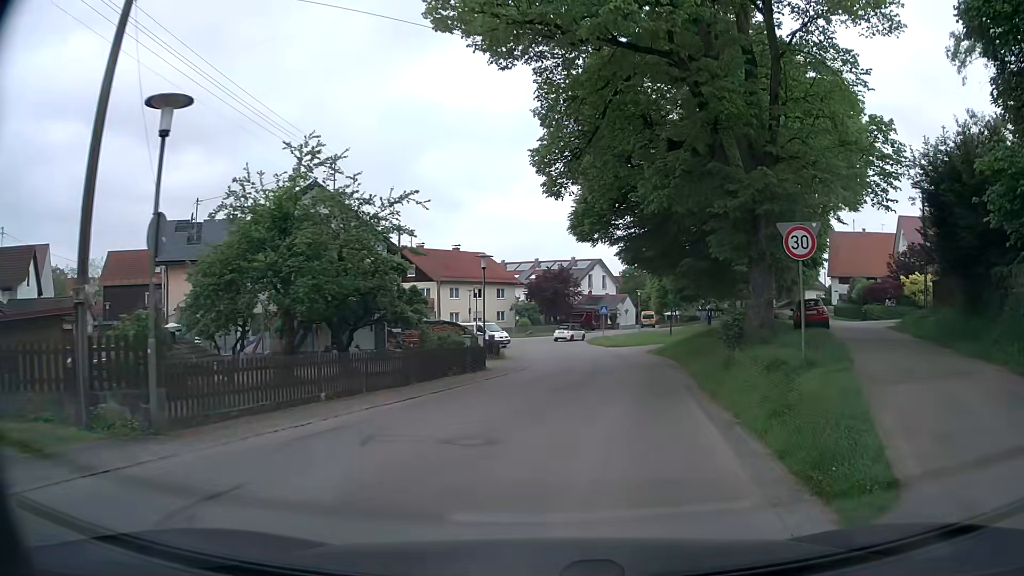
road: residential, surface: asphalt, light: Day
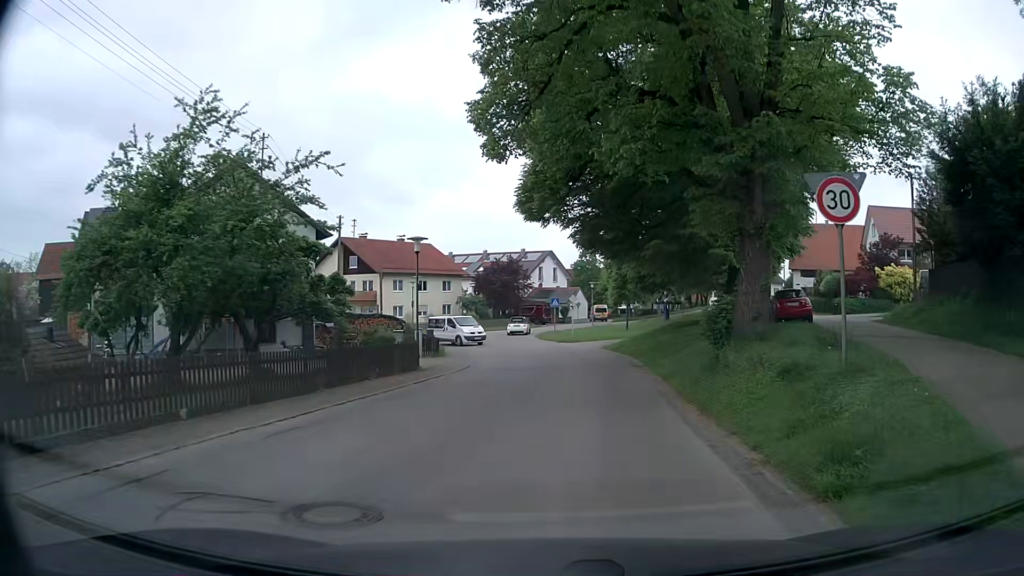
(+0.1, +3.7) m; +5°
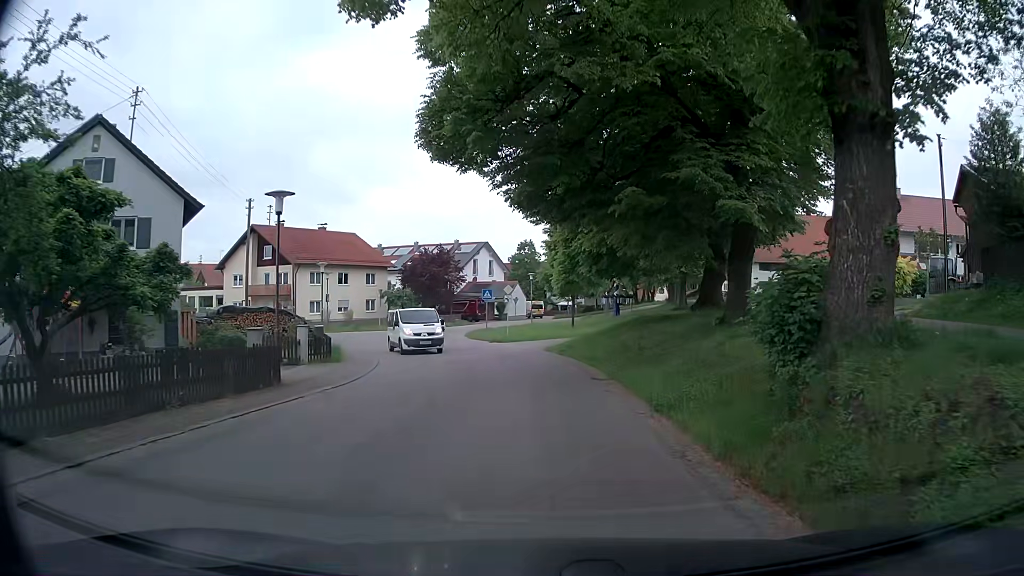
(+0.2, +7.7) m; +4°
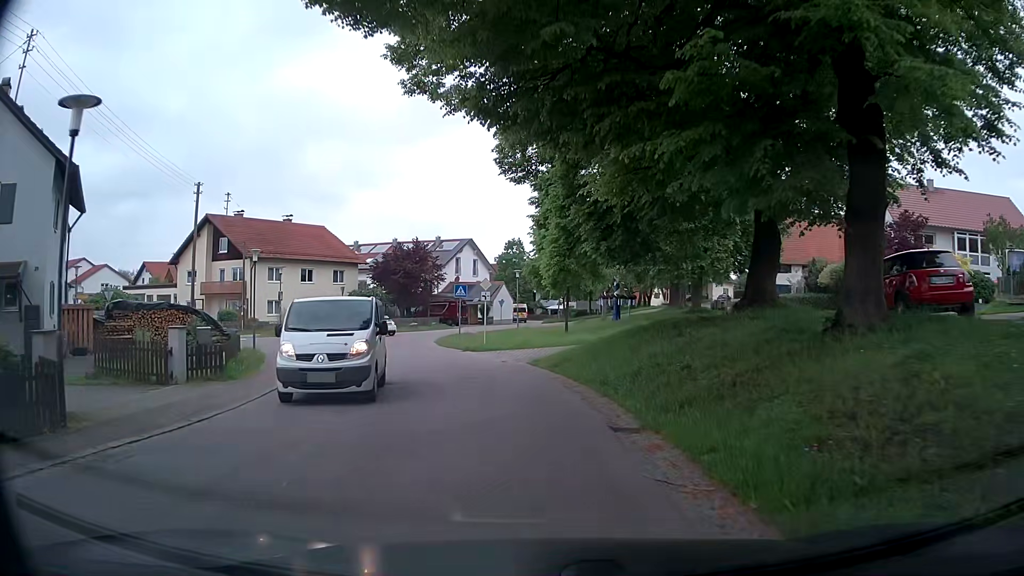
(+0.3, +7.7) m; +2°
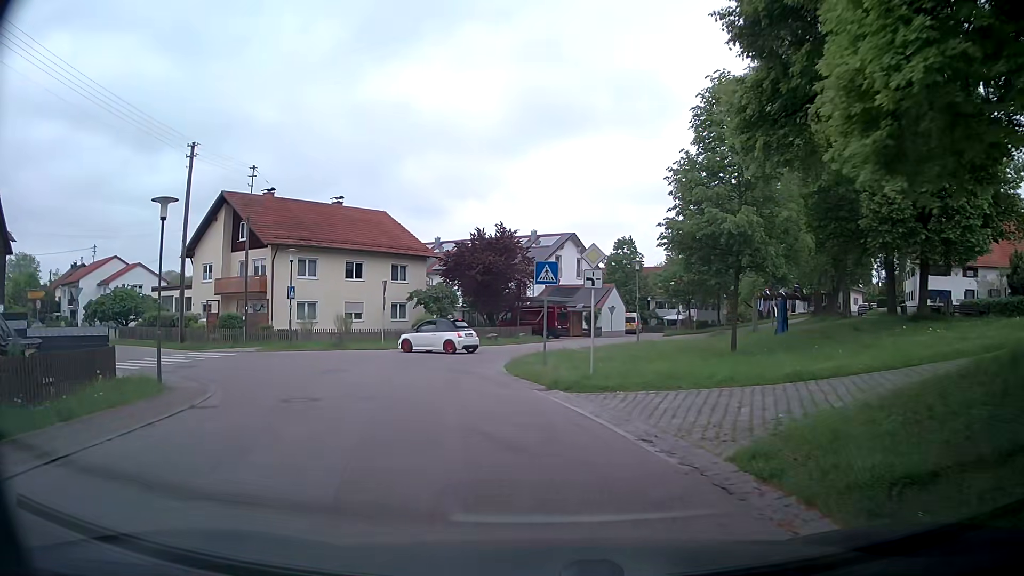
(-1.0, +14.8) m; -8°
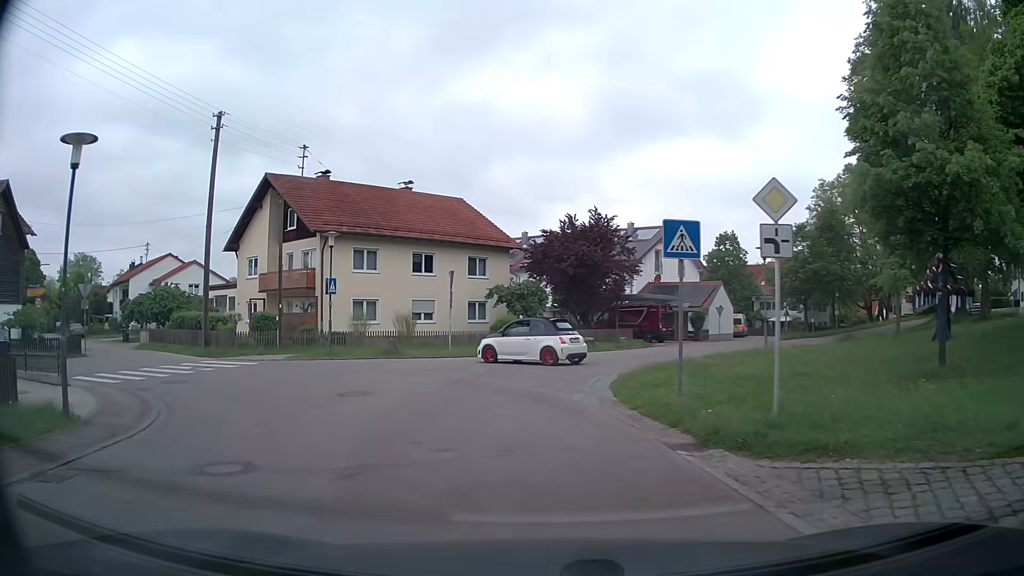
(-0.5, +6.8) m; -9°
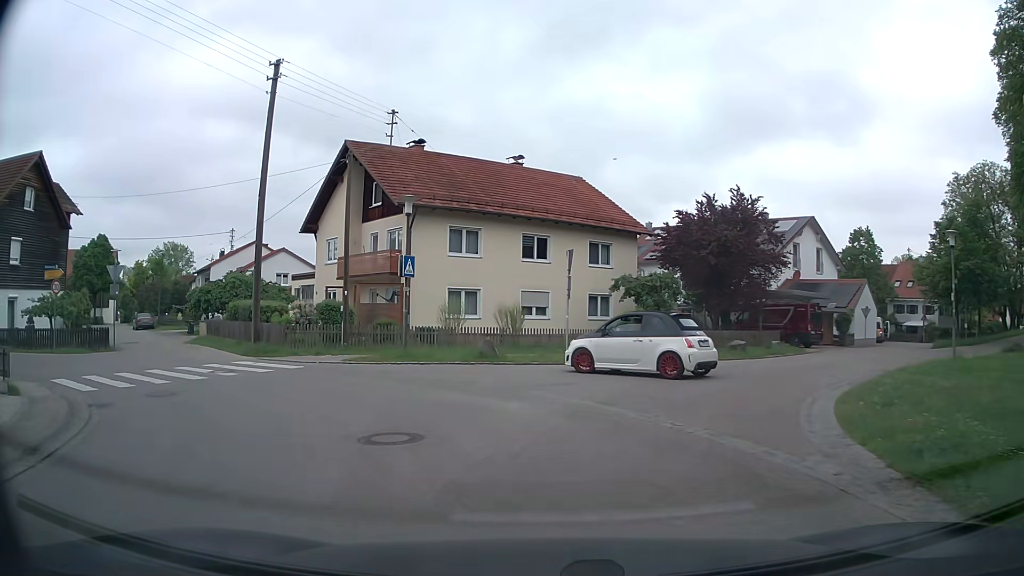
(-0.5, +6.4) m; -9°
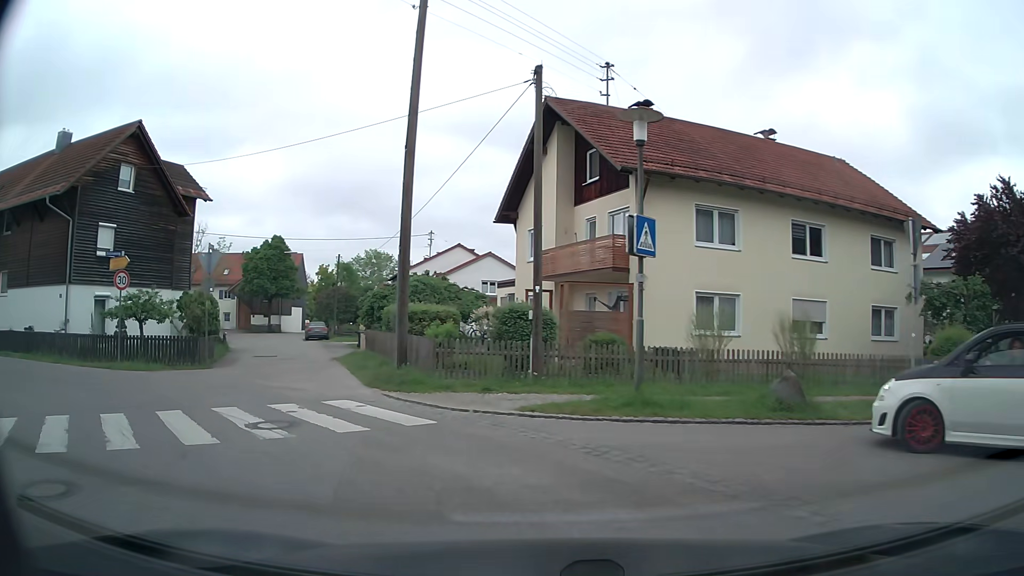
(-1.3, +8.7) m; -19°
(-3, +9) (-11, +15) (-21, +18) (-30, +20) (-40, +22) (-50, +24) (-60, +27) (-69, +29) (-79, +31) (-89, +33) m
